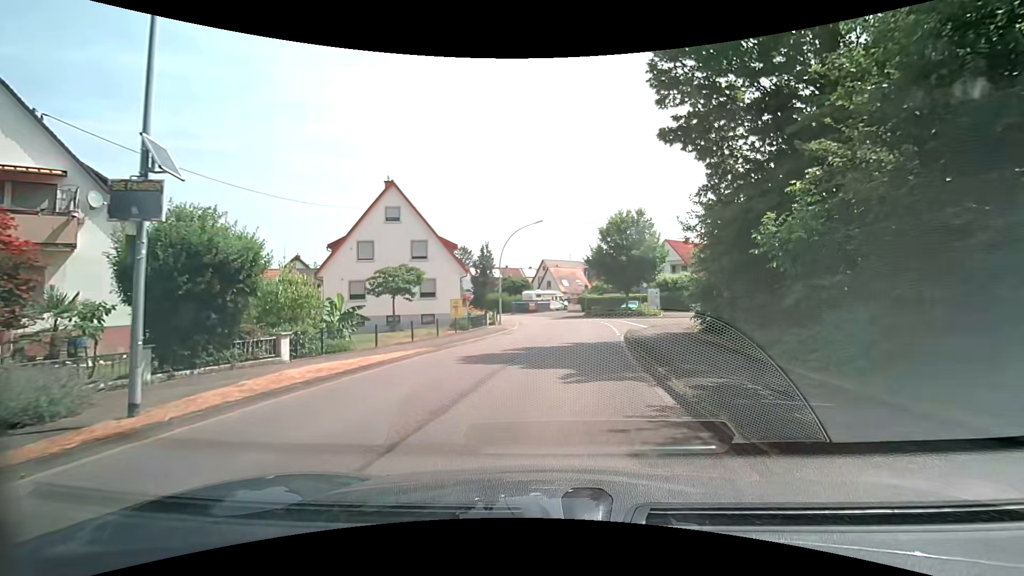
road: tertiary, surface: asphalt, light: Day
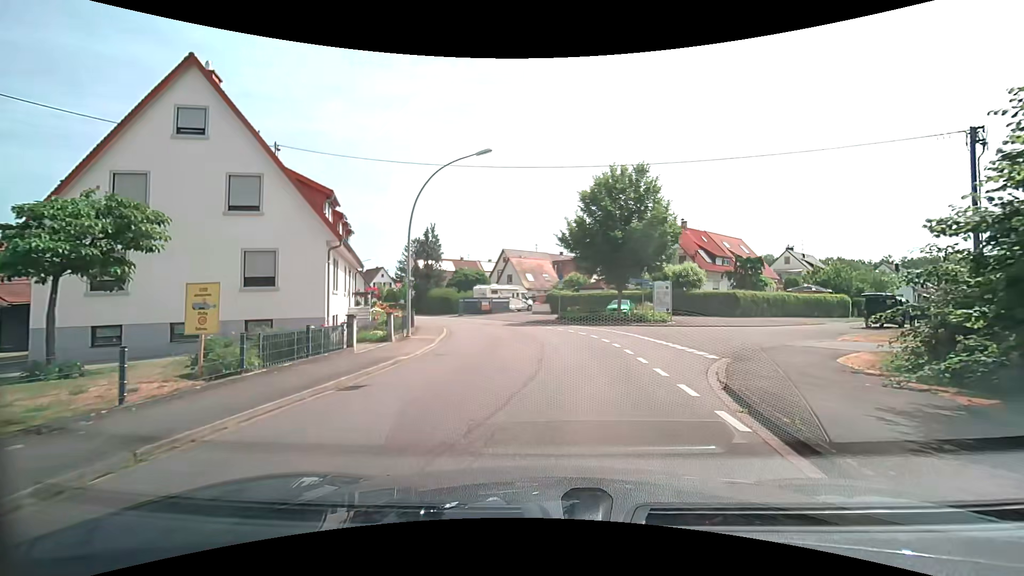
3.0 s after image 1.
(+0.7, +17.1) m; +4°
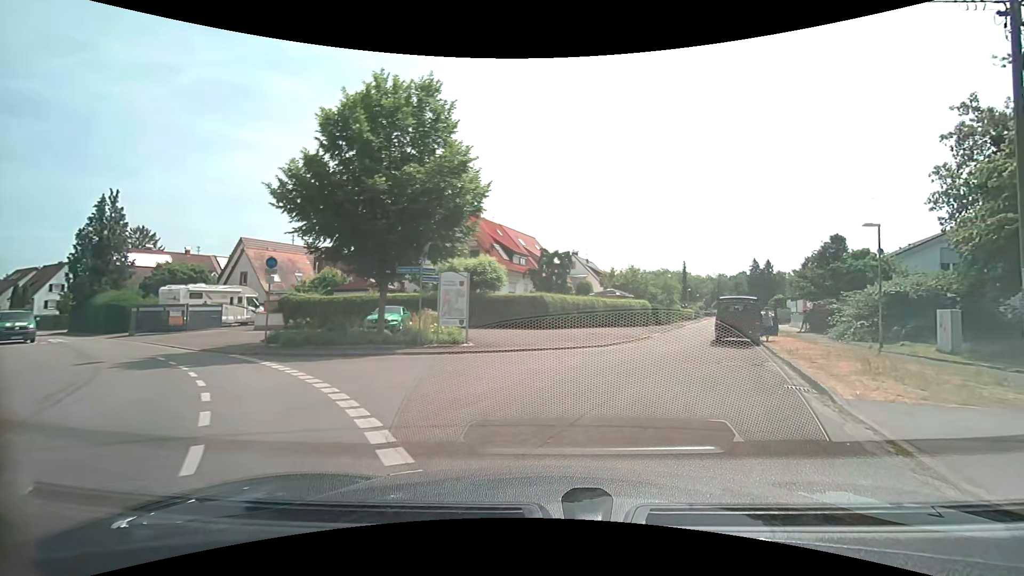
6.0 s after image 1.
(+2.1, +14.5) m; +22°
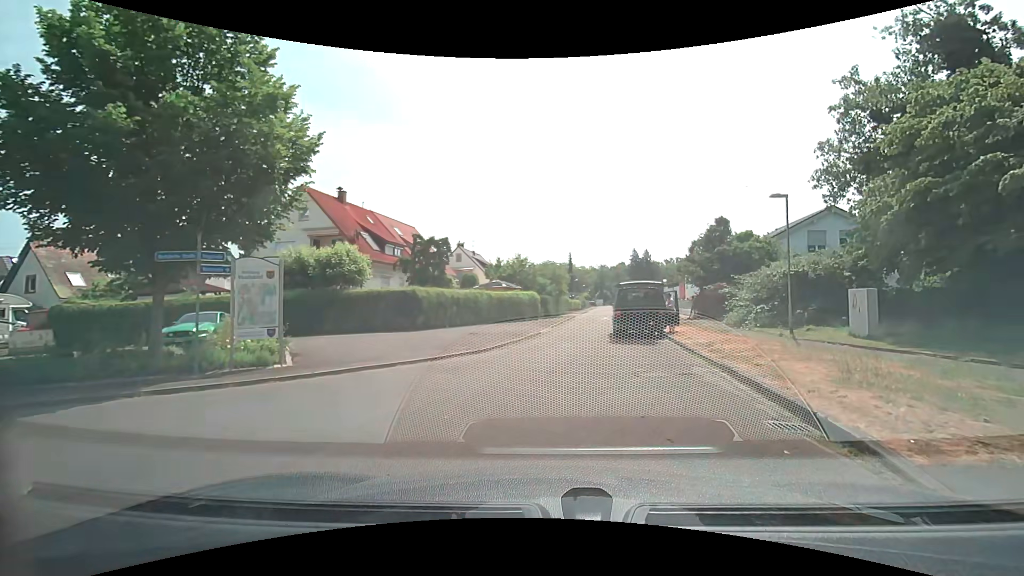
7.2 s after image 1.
(+0.7, +5.0) m; +15°
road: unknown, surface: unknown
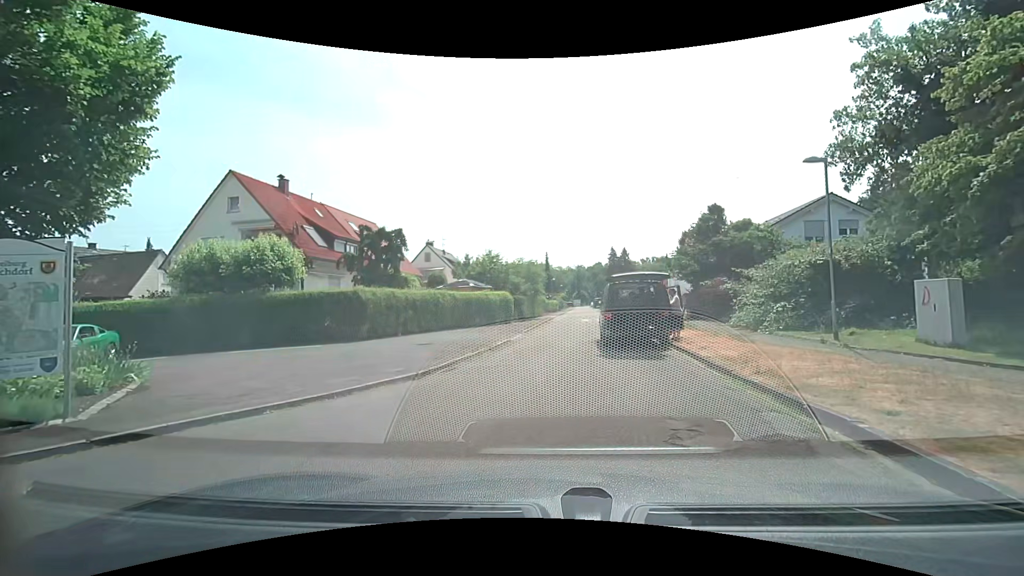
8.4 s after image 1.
(+0.2, +4.7) m; +3°
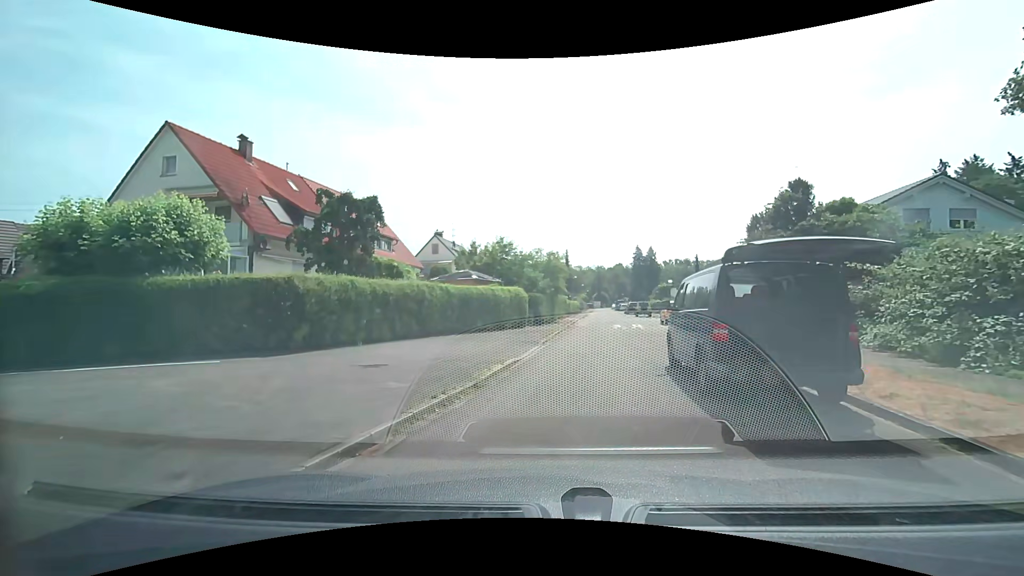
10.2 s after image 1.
(-0.2, +7.5) m; -3°
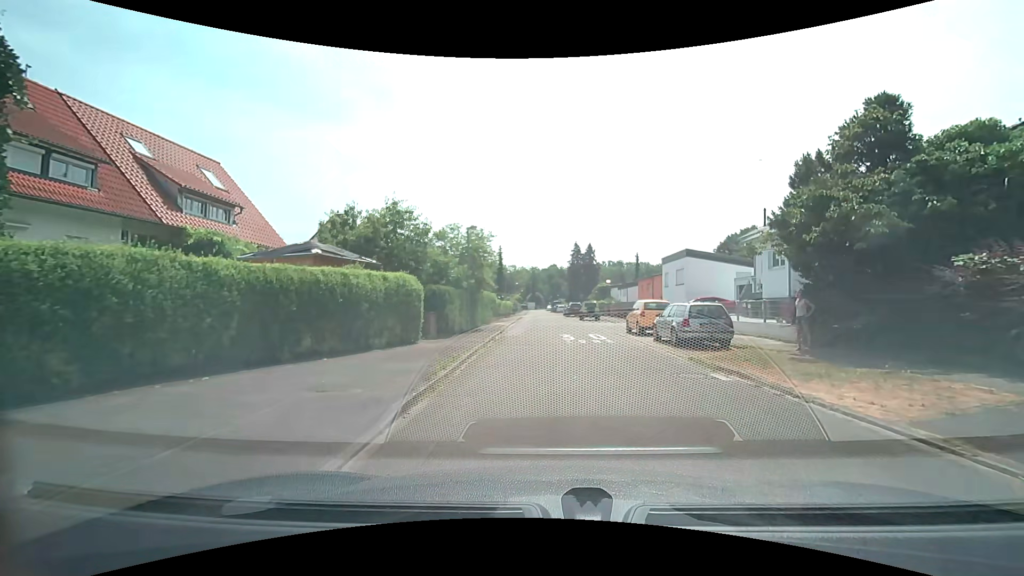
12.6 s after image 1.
(+0.6, +11.7) m; +7°
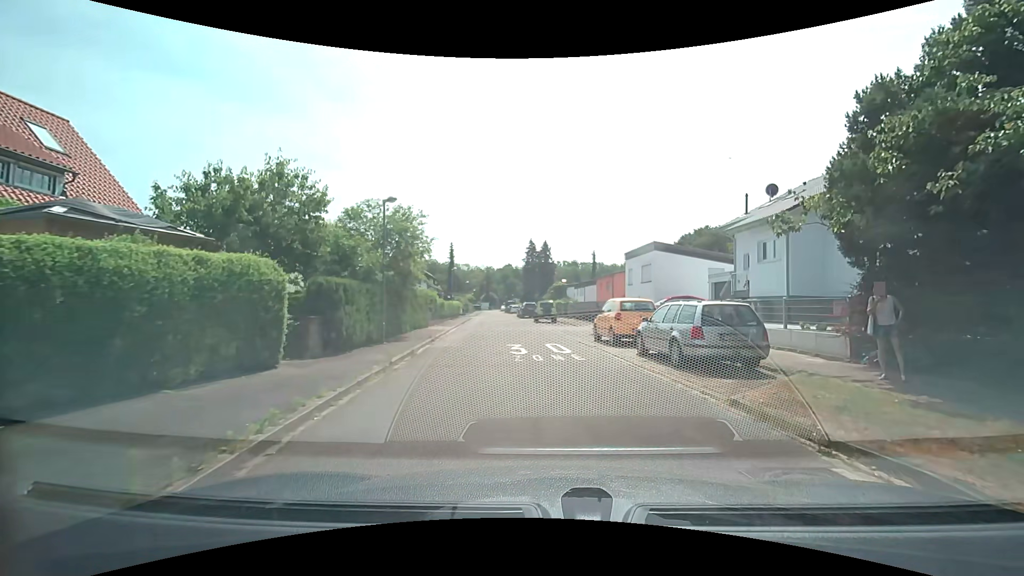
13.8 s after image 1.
(+0.2, +5.9) m; +5°
